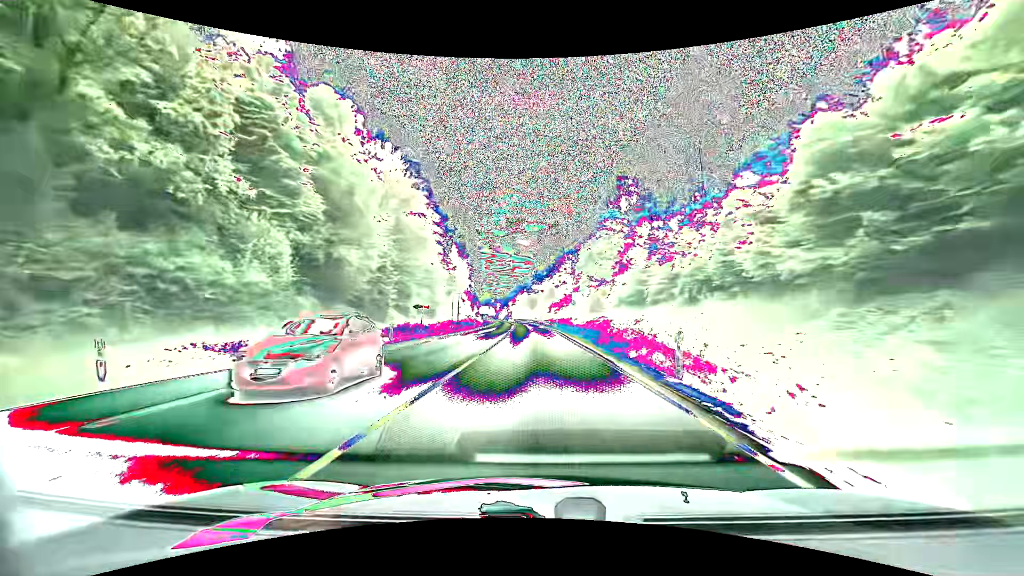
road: primary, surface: asphalt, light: Day
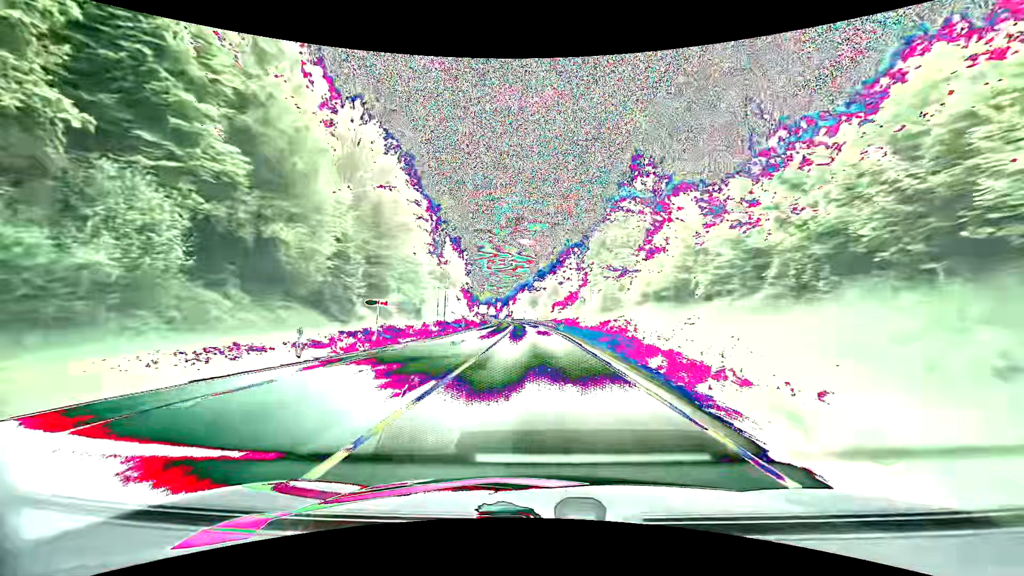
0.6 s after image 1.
(0.0, +10.7) m; 0°
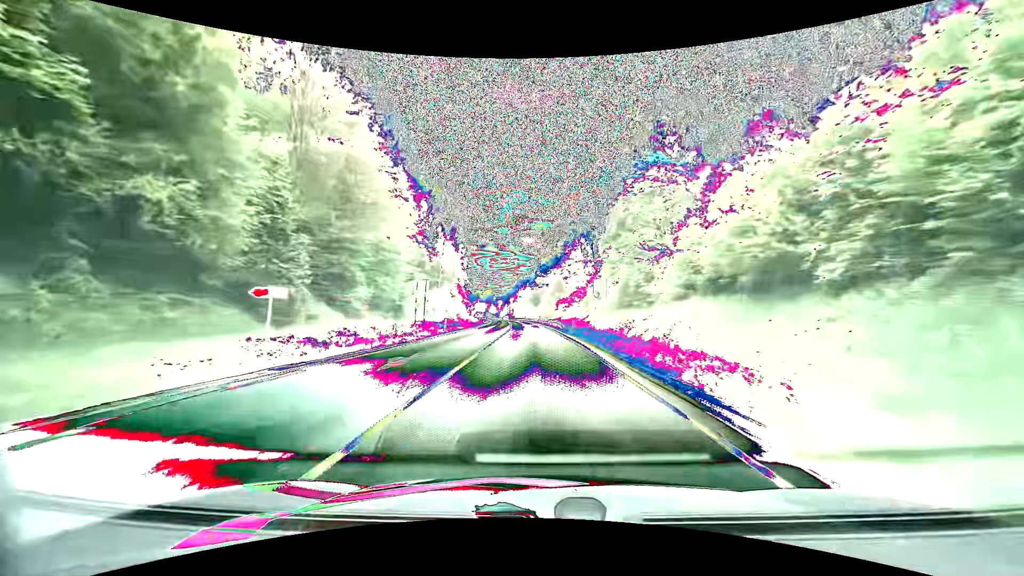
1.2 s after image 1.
(0.0, +10.8) m; 0°
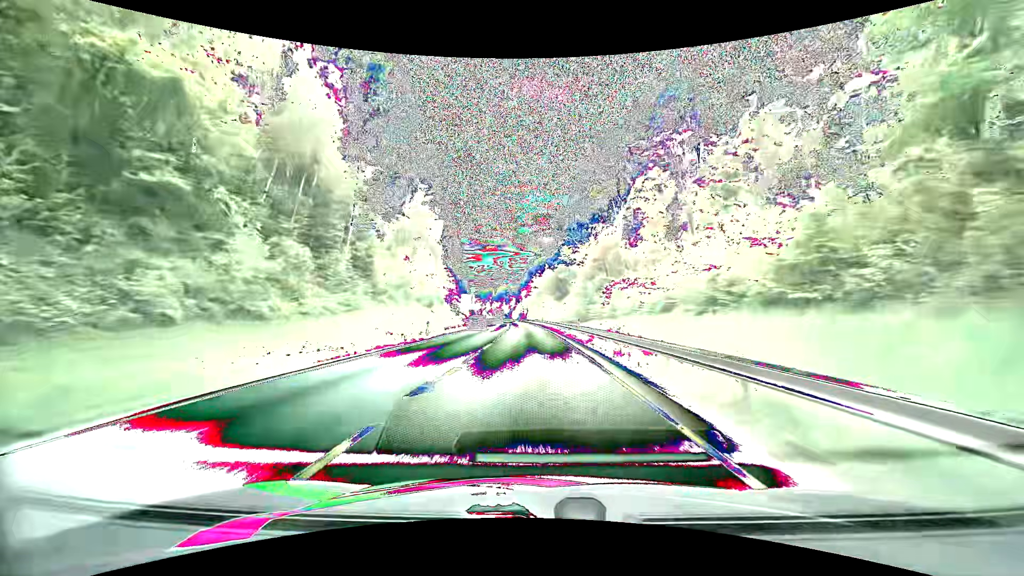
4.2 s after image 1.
(-1.1, +55.8) m; -2°
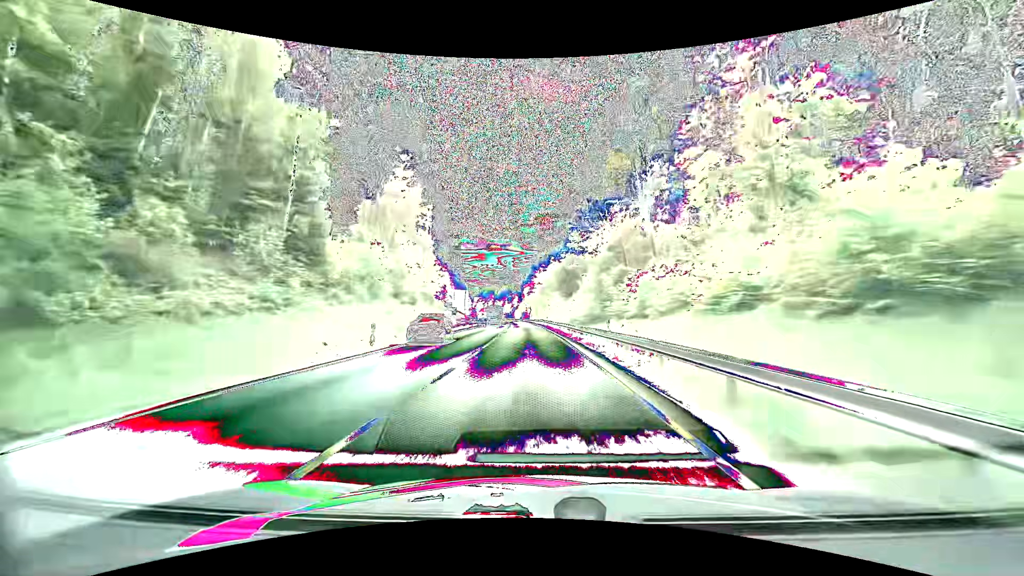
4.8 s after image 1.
(-0.1, +11.8) m; -1°
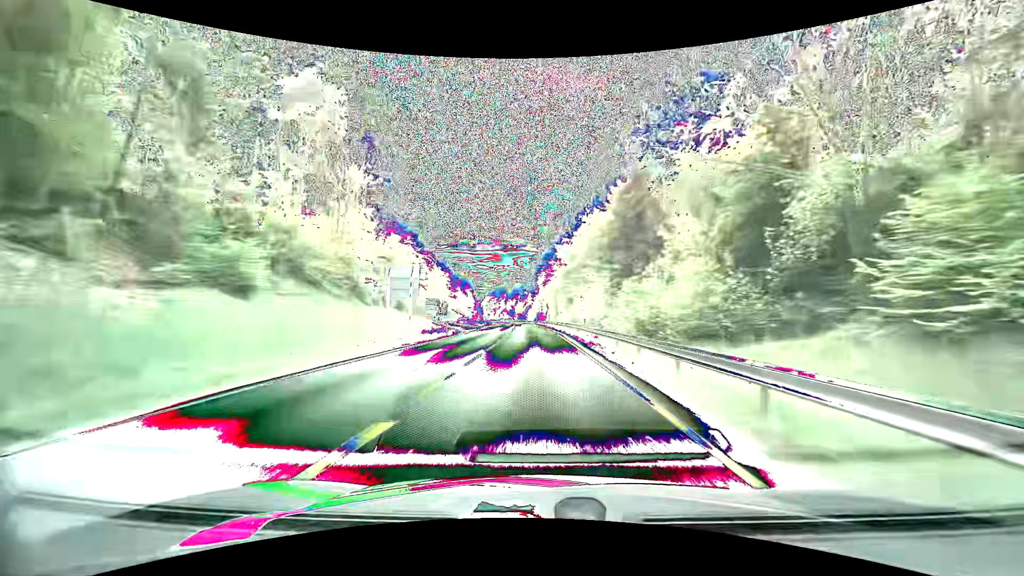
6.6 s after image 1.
(-0.5, +37.3) m; -2°
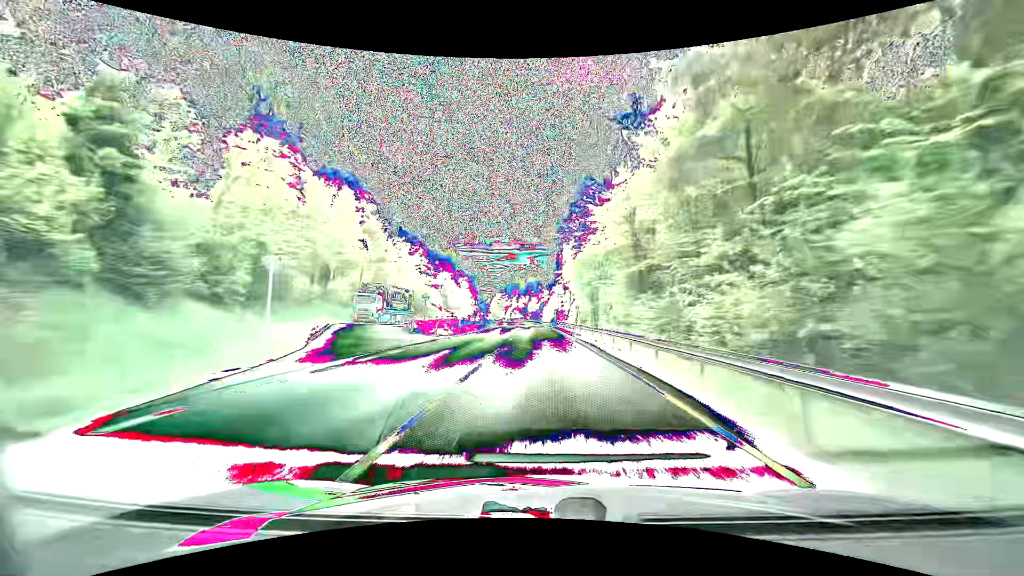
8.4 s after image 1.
(-0.7, +40.5) m; -2°
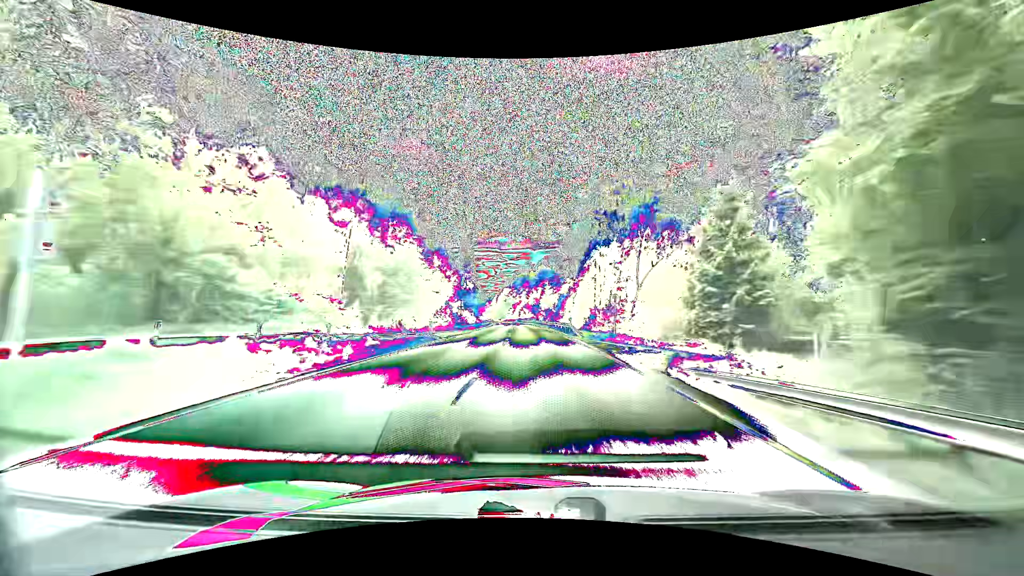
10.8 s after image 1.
(-0.9, +58.4) m; -2°
(0, +10) (0, +20) (0, +30) (0, +40) (-1, +50) (-1, +60) (-1, +70) (-2, +80) (-2, +90) (-3, +100) m
